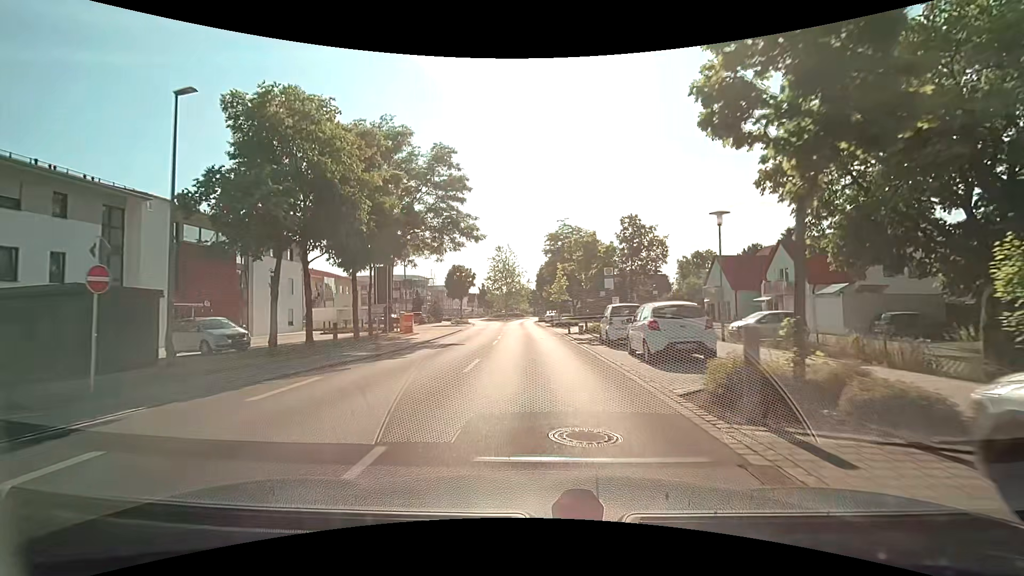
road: tertiary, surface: asphalt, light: Day
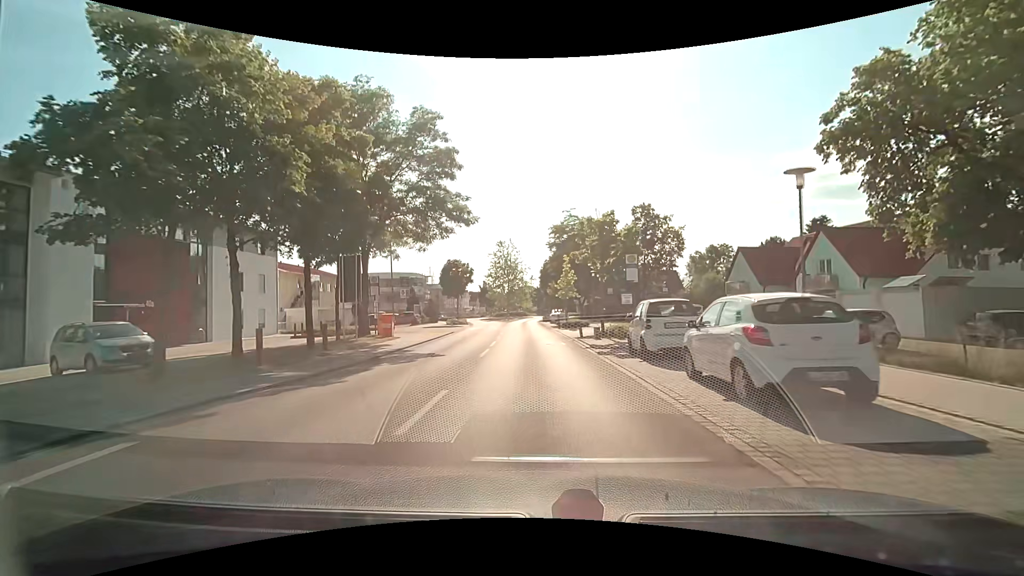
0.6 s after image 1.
(0.0, +5.6) m; -1°
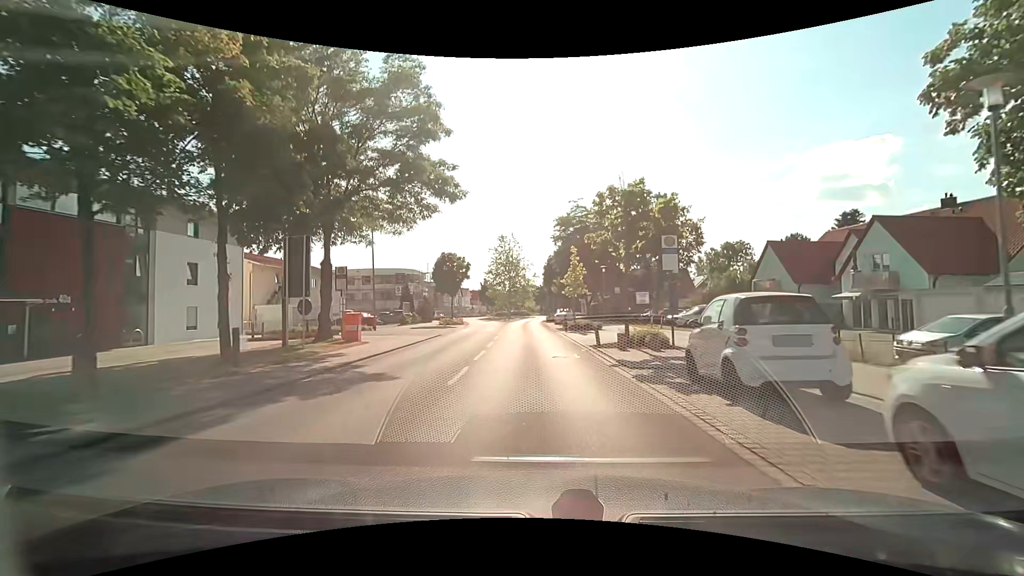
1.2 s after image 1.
(0.0, +5.7) m; 0°
(0, +10) (0, +20) (-1, +30) (-1, +40) (-1, +50) (-1, +60) (-1, +70) (+1, +80) (+3, +89) (0, +99) m
